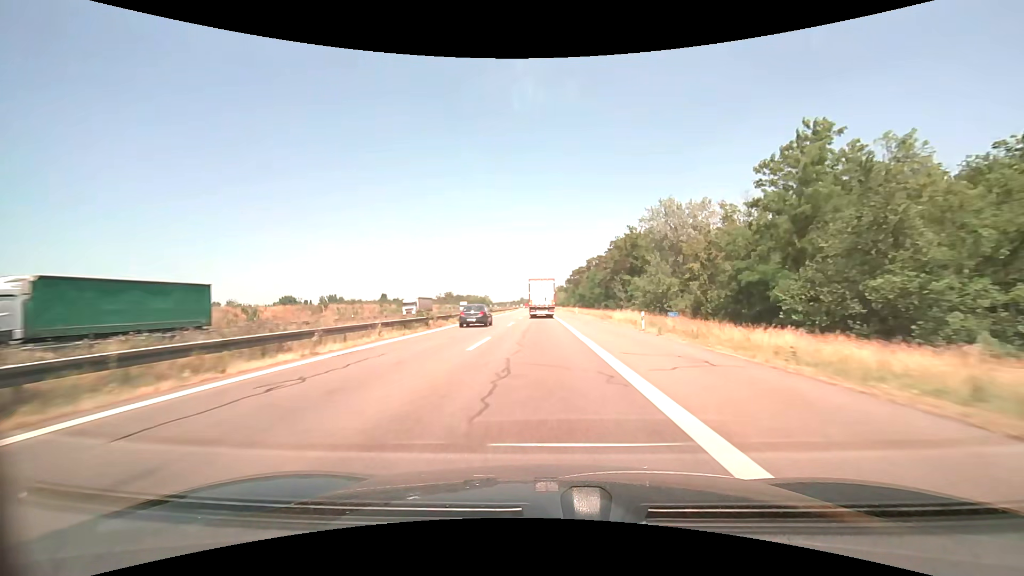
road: motorway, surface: asphalt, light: Day
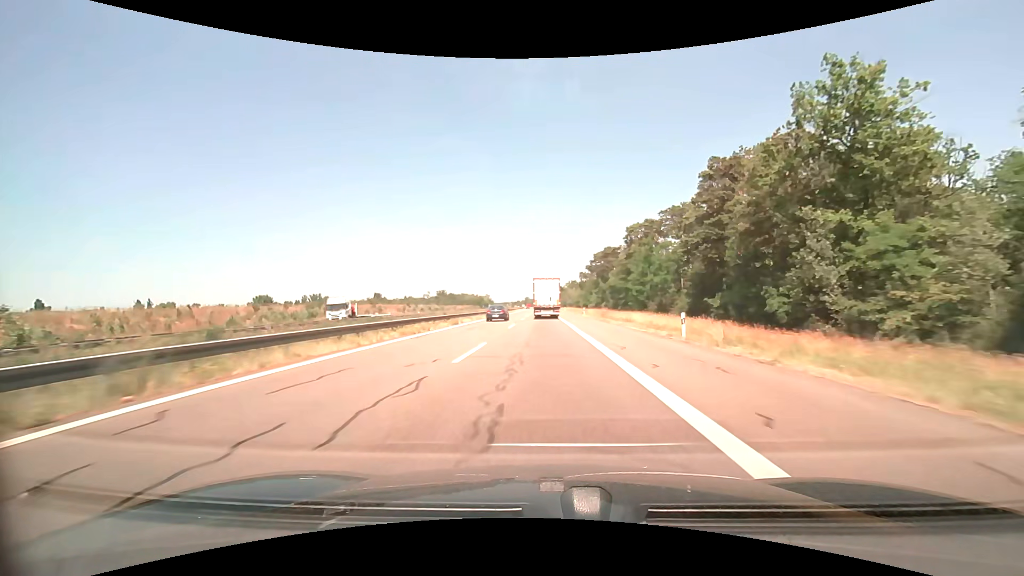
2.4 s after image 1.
(-0.5, +57.3) m; -1°
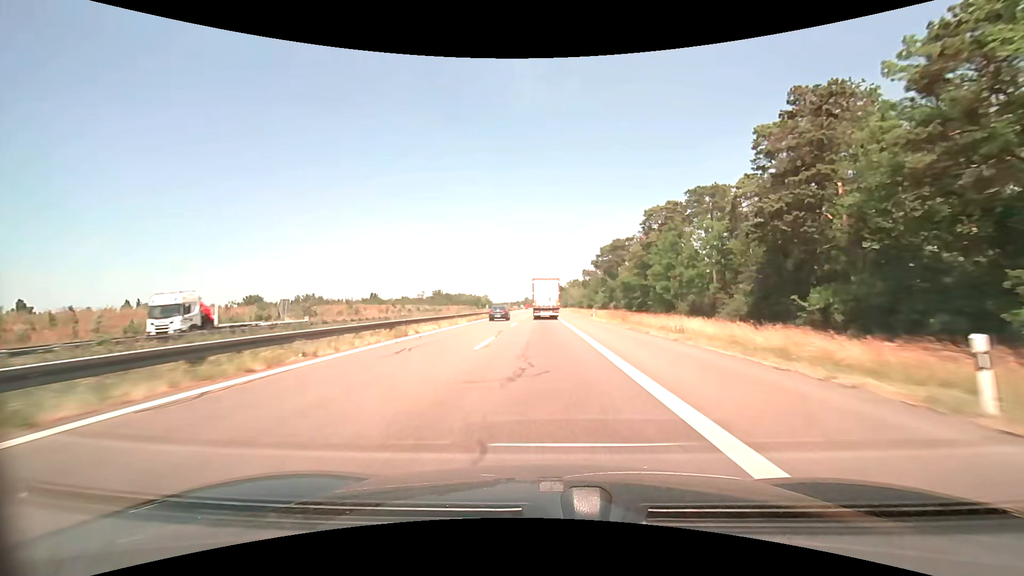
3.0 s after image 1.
(0.0, +14.3) m; 0°
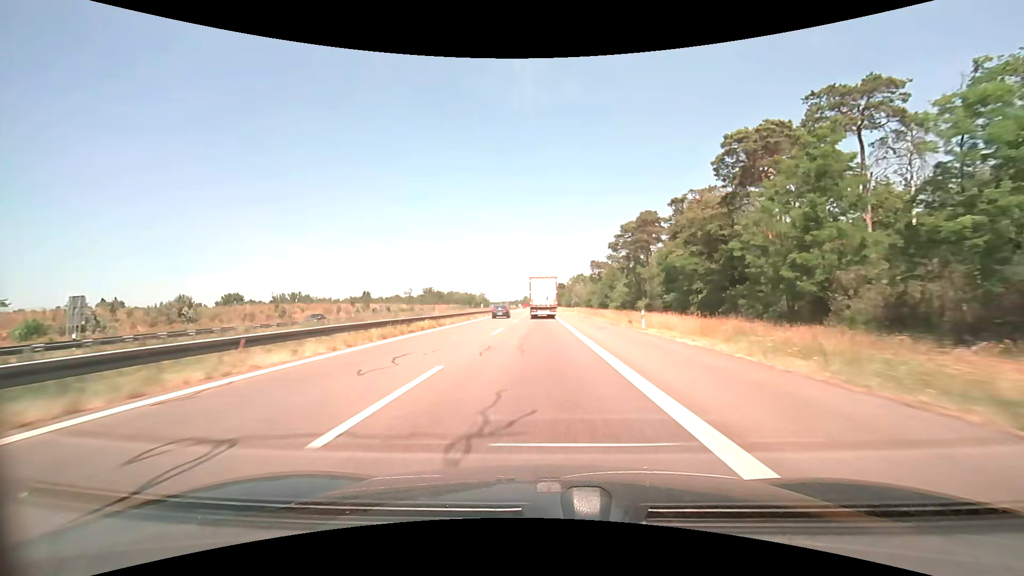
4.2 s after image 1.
(0.0, +28.6) m; 0°
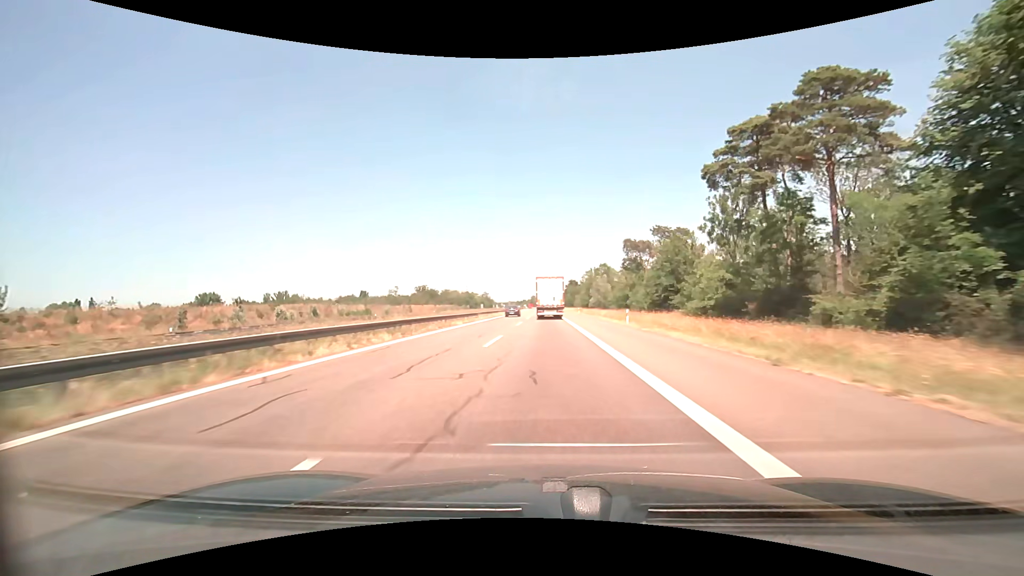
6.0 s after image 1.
(-0.3, +42.4) m; -1°
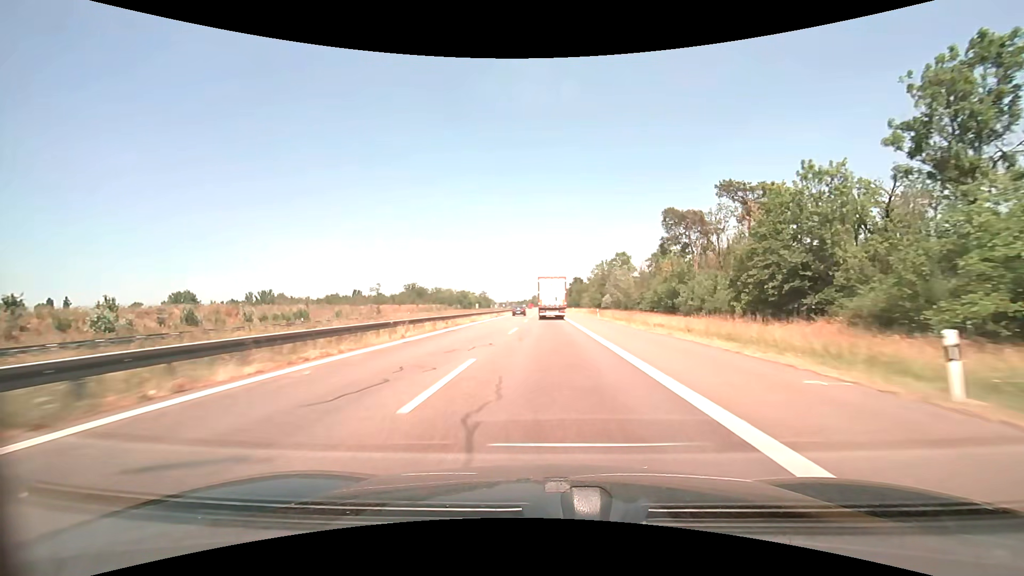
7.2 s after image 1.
(-0.1, +28.1) m; 0°
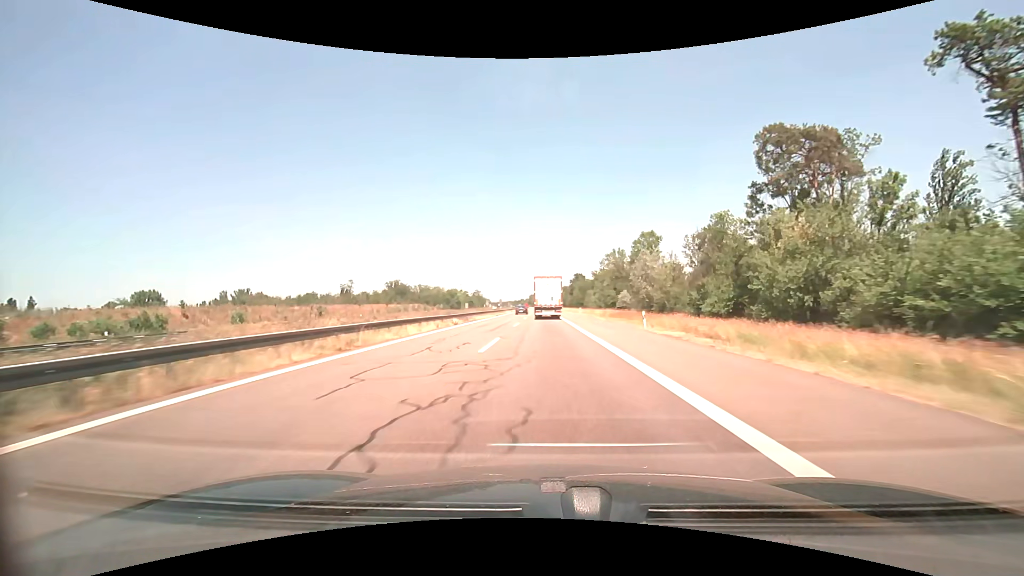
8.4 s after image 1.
(+0.1, +28.0) m; 0°
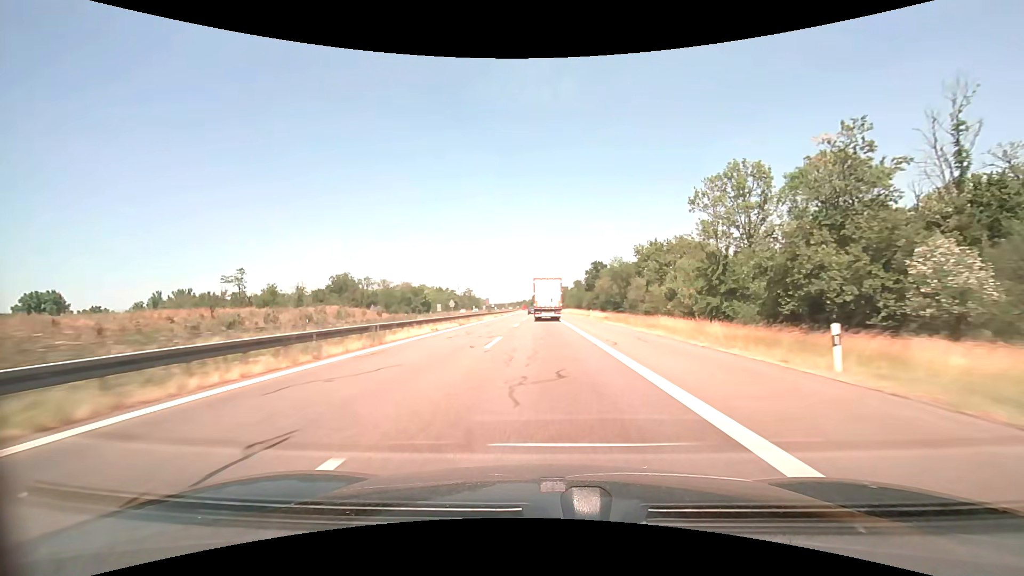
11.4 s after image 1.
(-0.5, +69.6) m; -1°
